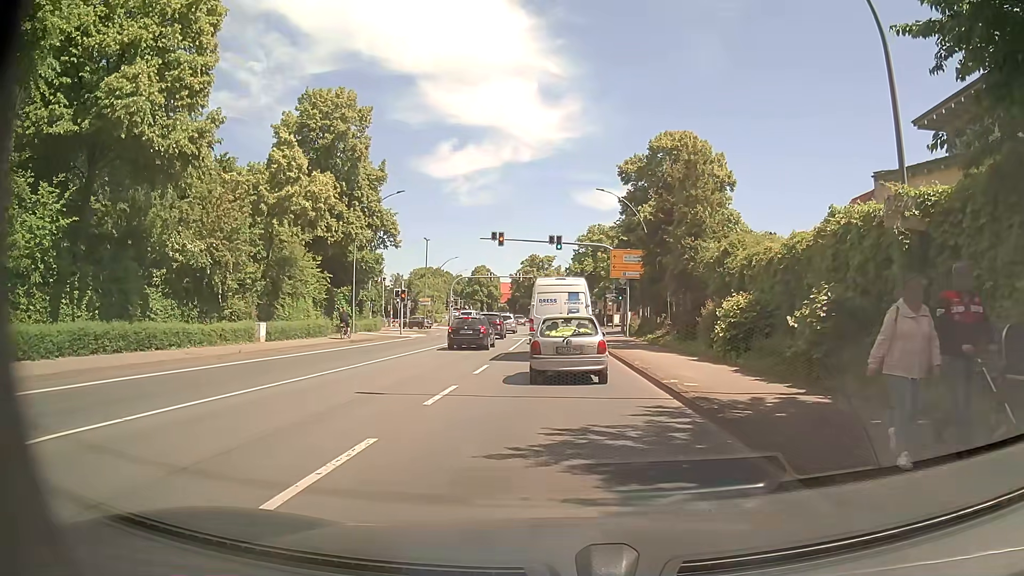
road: primary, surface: asphalt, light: Day
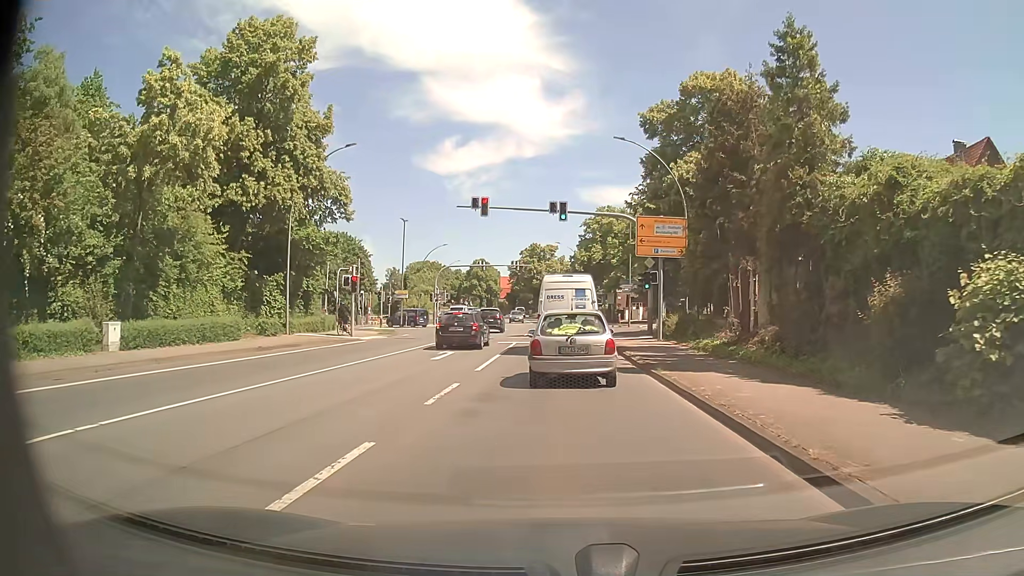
(+0.1, +12.8) m; -1°
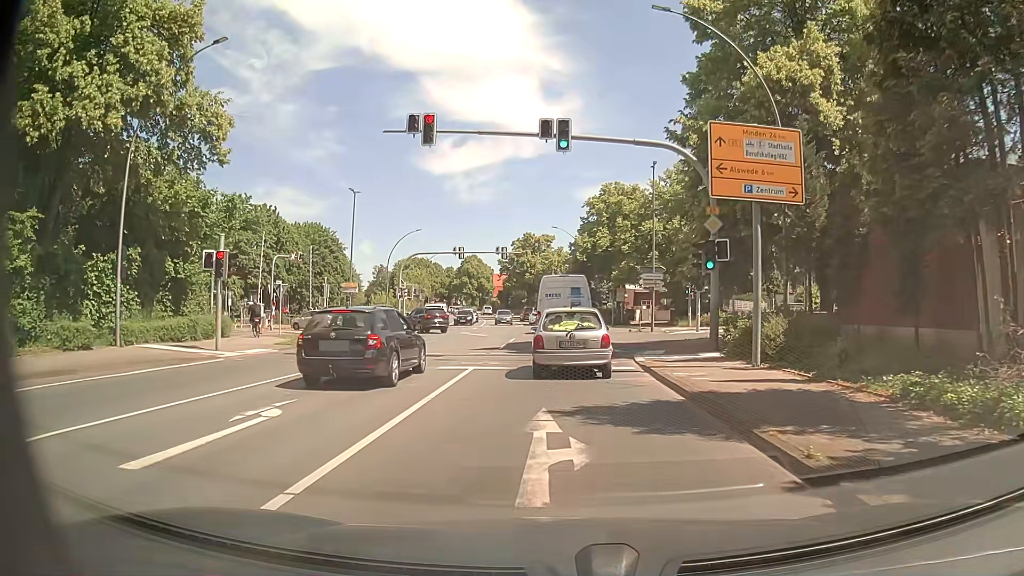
(+0.4, +15.1) m; +2°
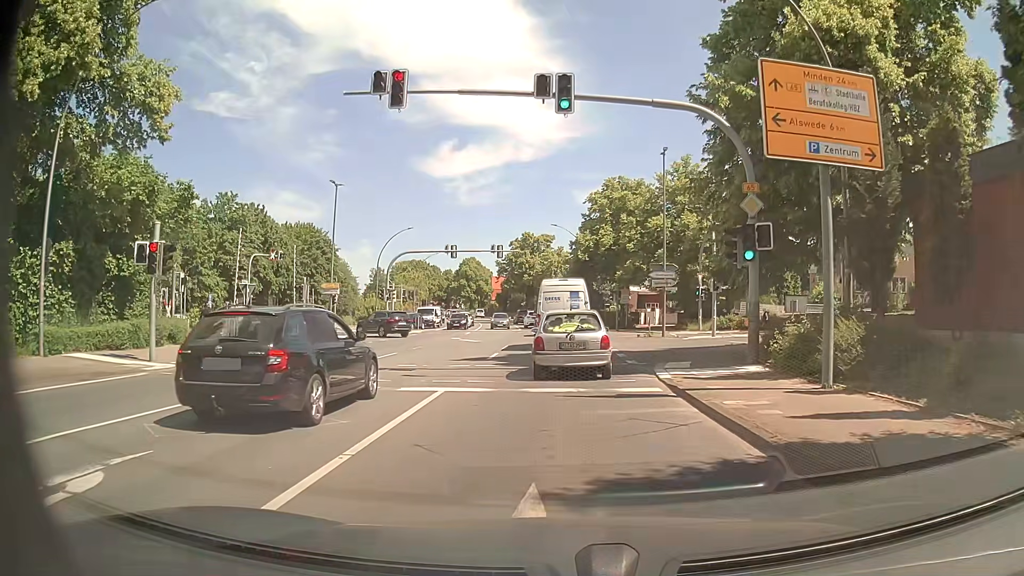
(-0.1, +4.2) m; -2°
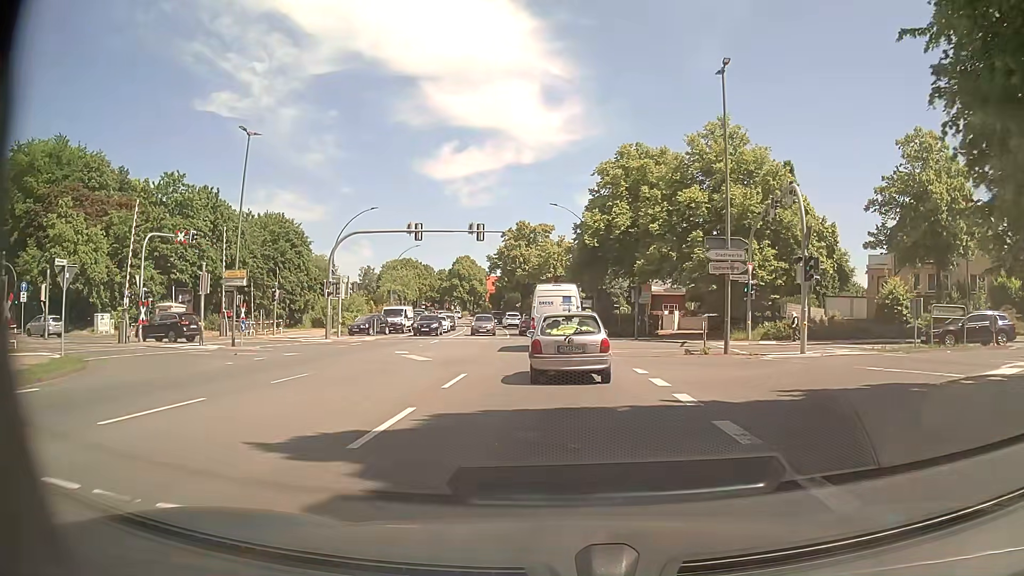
(+0.1, +13.7) m; +1°
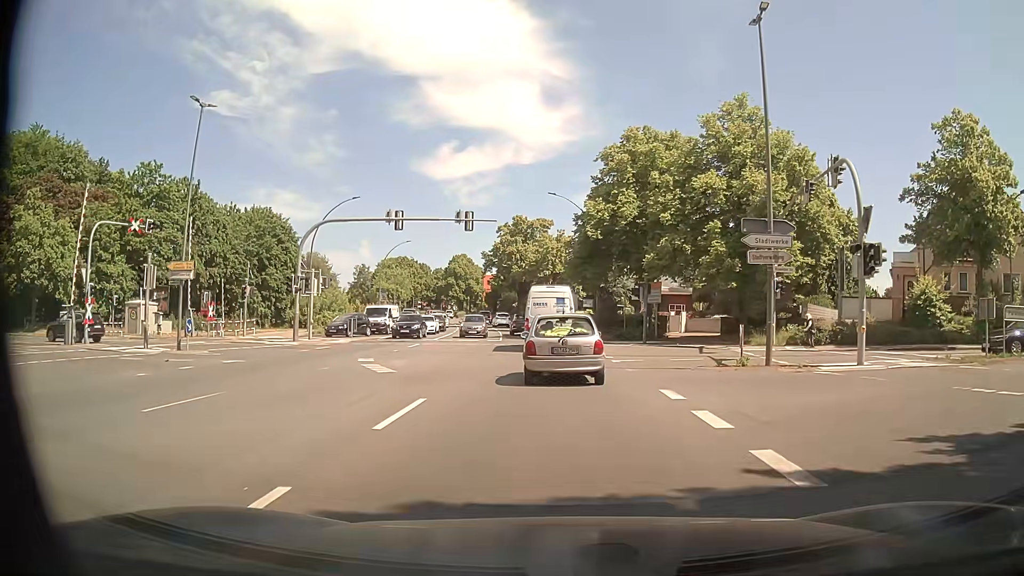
(0.0, +4.8) m; -1°
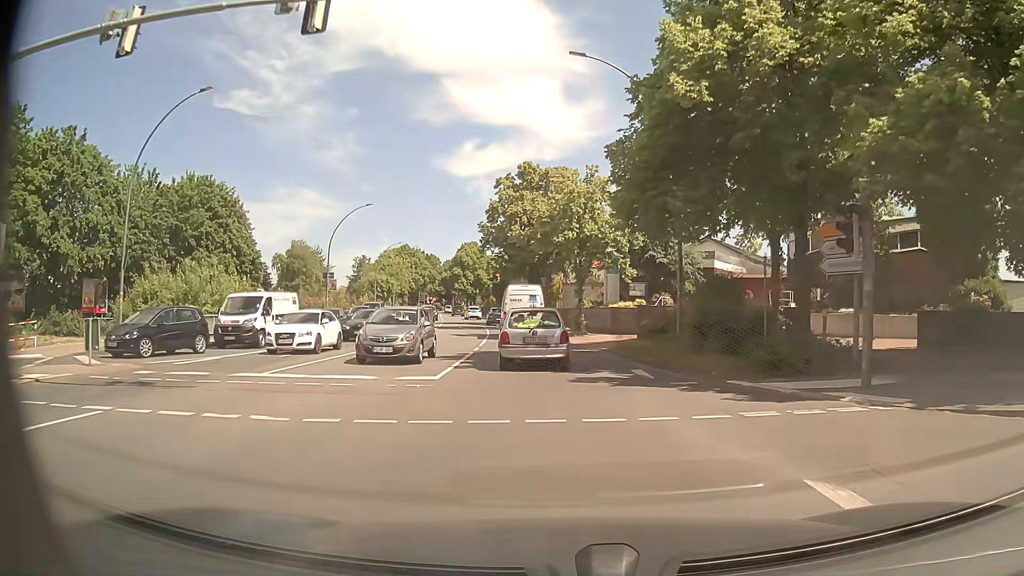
(+0.3, +25.3) m; -1°
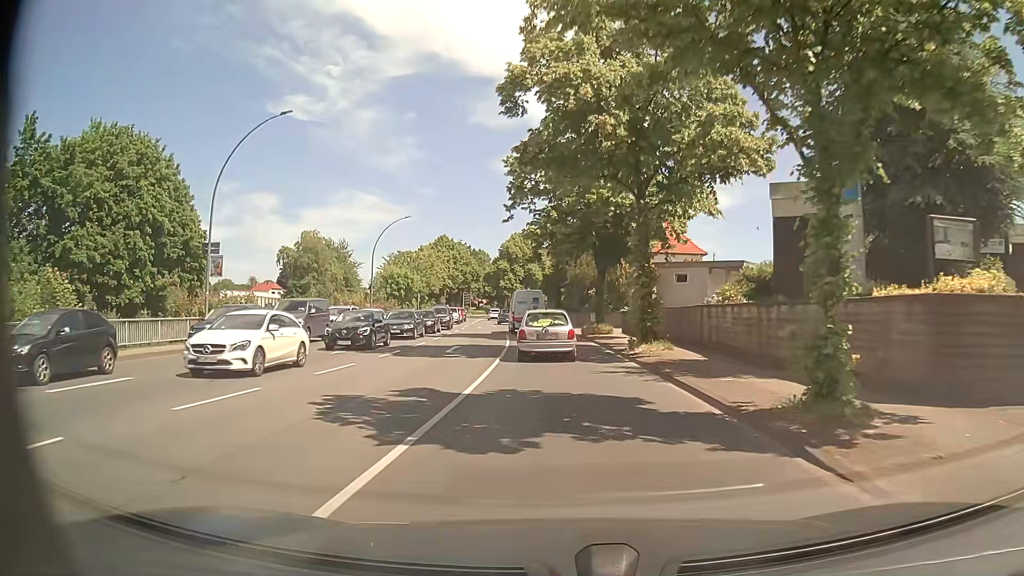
(-1.3, +28.2) m; -5°
(0, +10) (-1, +20) (-1, +30) (-2, +40) (-3, +50) (-4, +60) (-5, +70) (-7, +80) (-8, +90) (-9, +100) m
